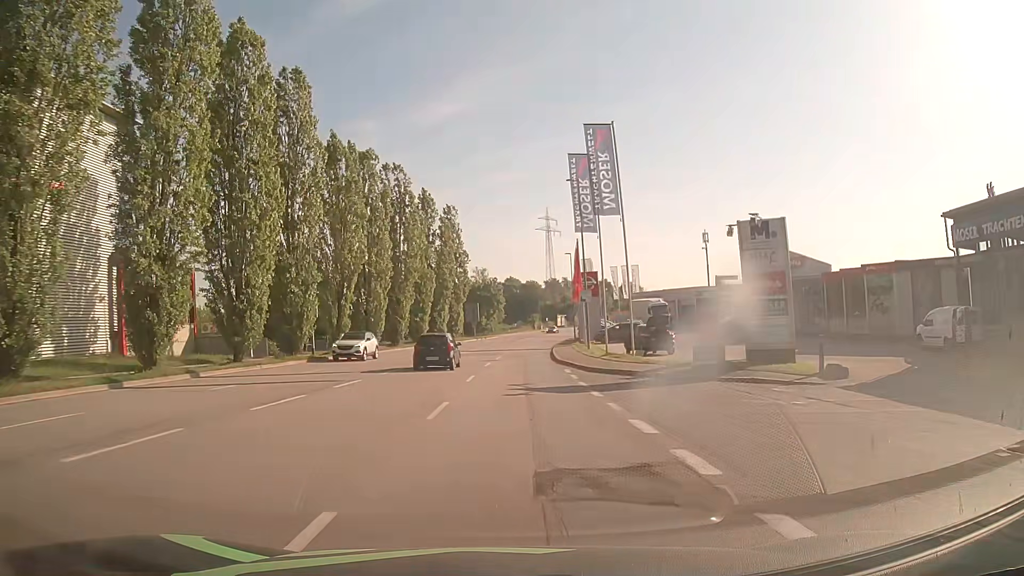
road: tertiary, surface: asphalt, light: Day
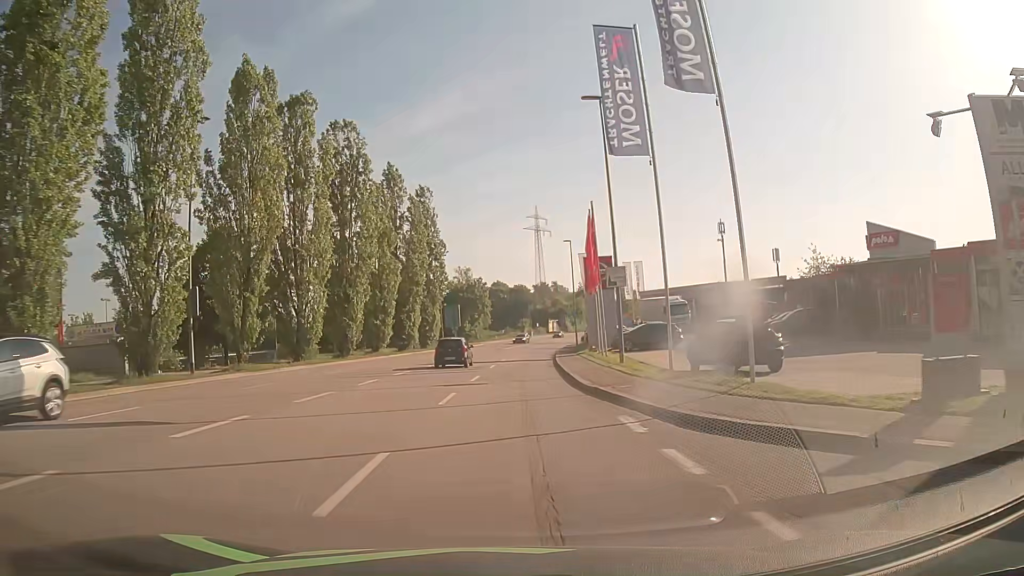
(+0.1, +15.2) m; +1°
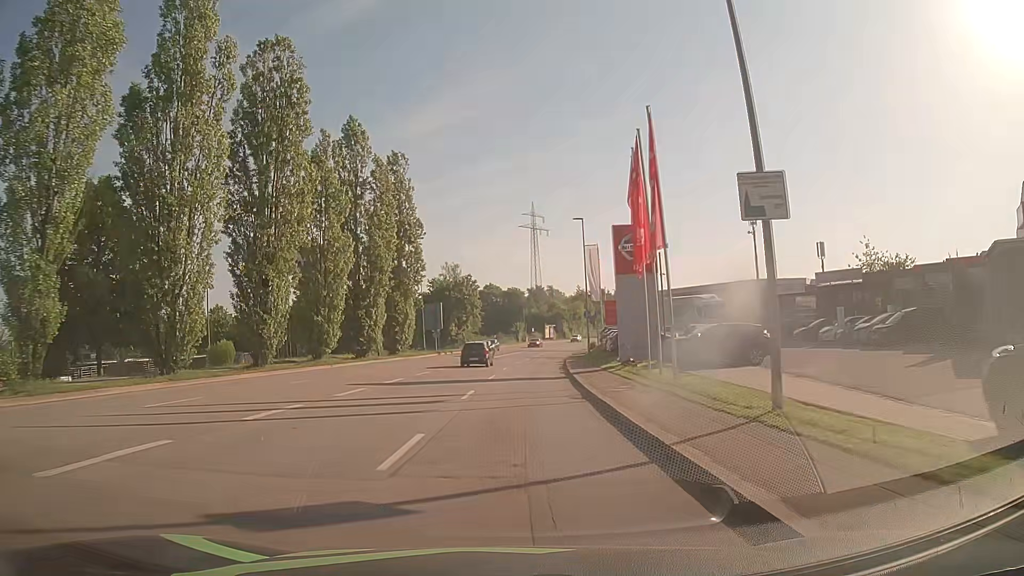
(0.0, +15.1) m; 0°
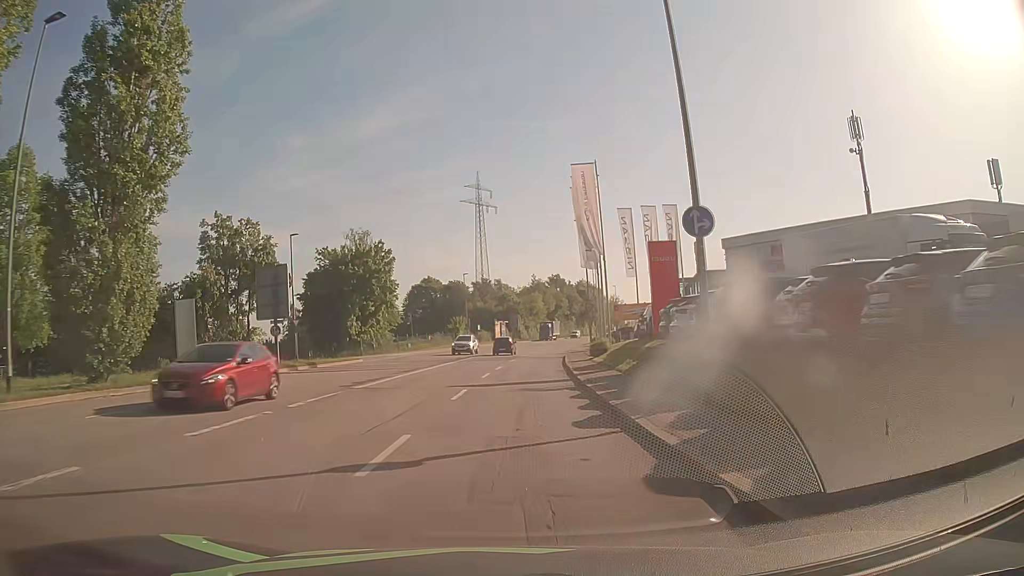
(+1.4, +37.9) m; +5°
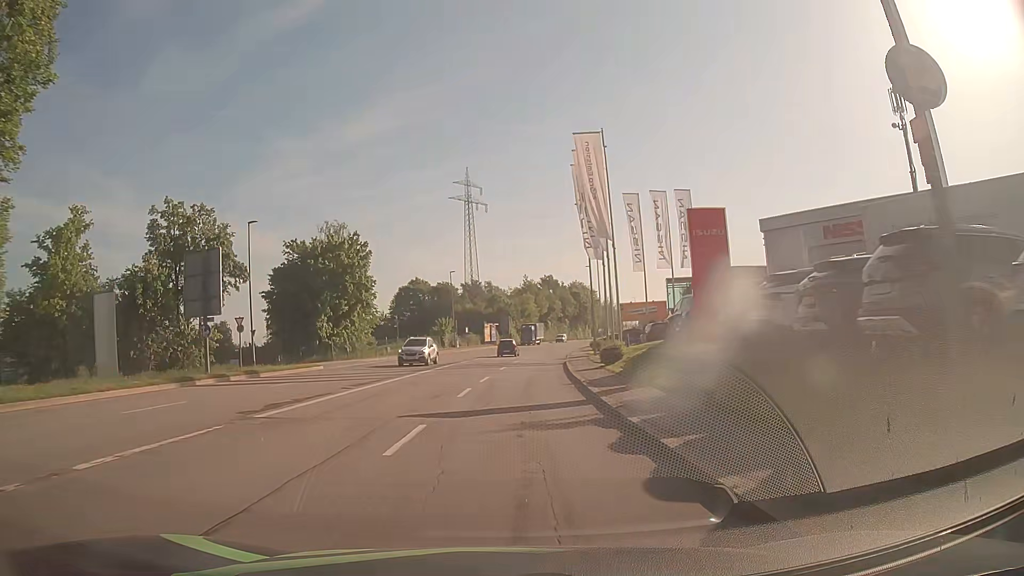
(0.0, +7.6) m; 0°
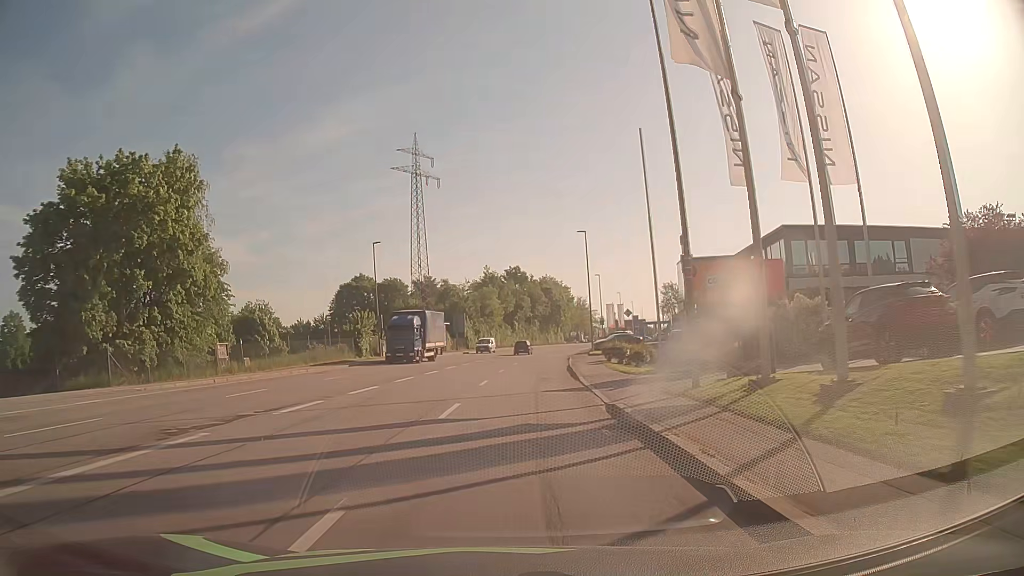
(+0.9, +30.4) m; +3°
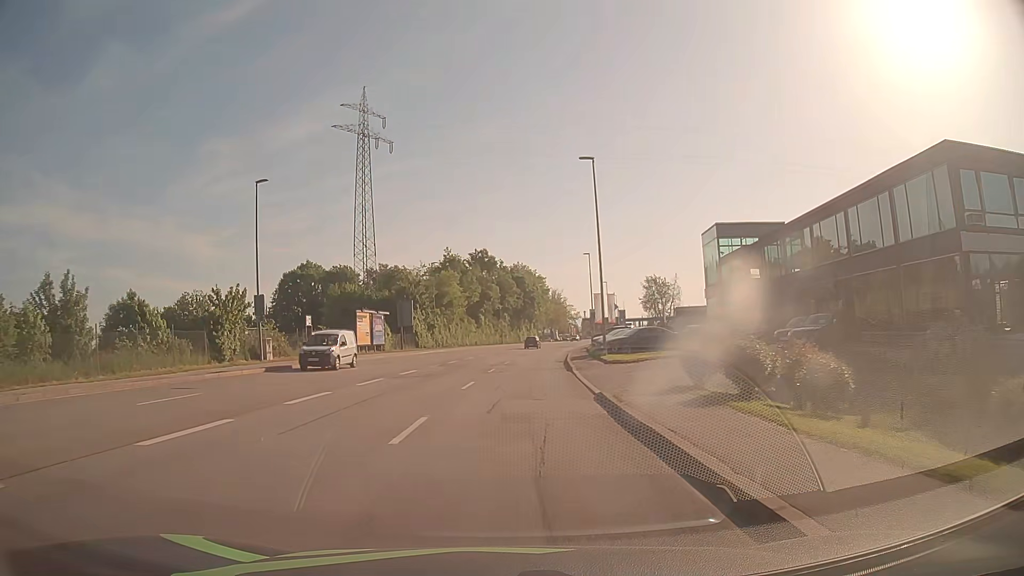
(+0.5, +22.8) m; +2°
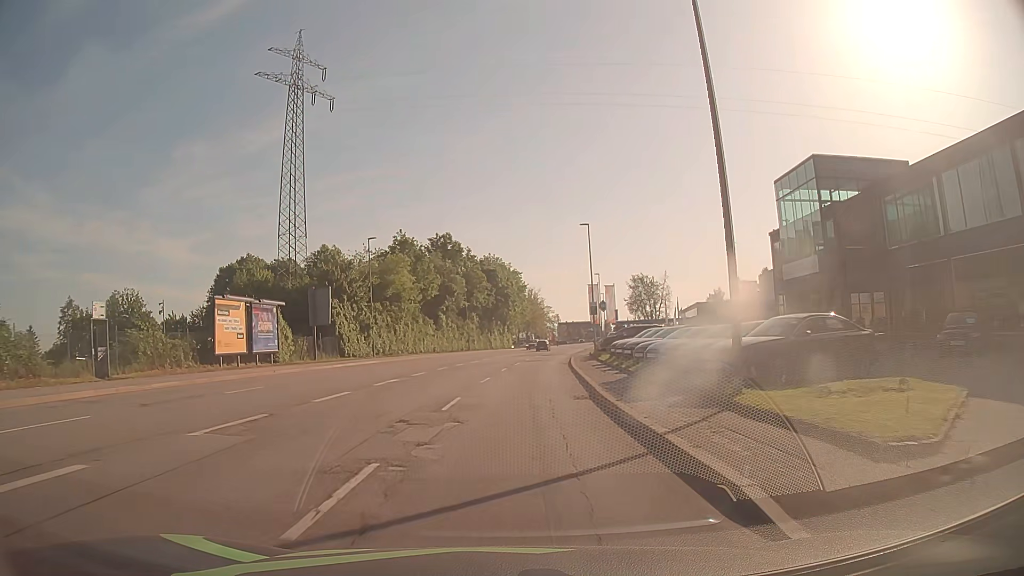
(+0.5, +22.8) m; +3°
(0, +10) (0, +20) (+1, +30) (+1, +40) (+2, +50) (+3, +60) (+5, +70) (+6, +80) (+8, +90) (+9, +99) m
